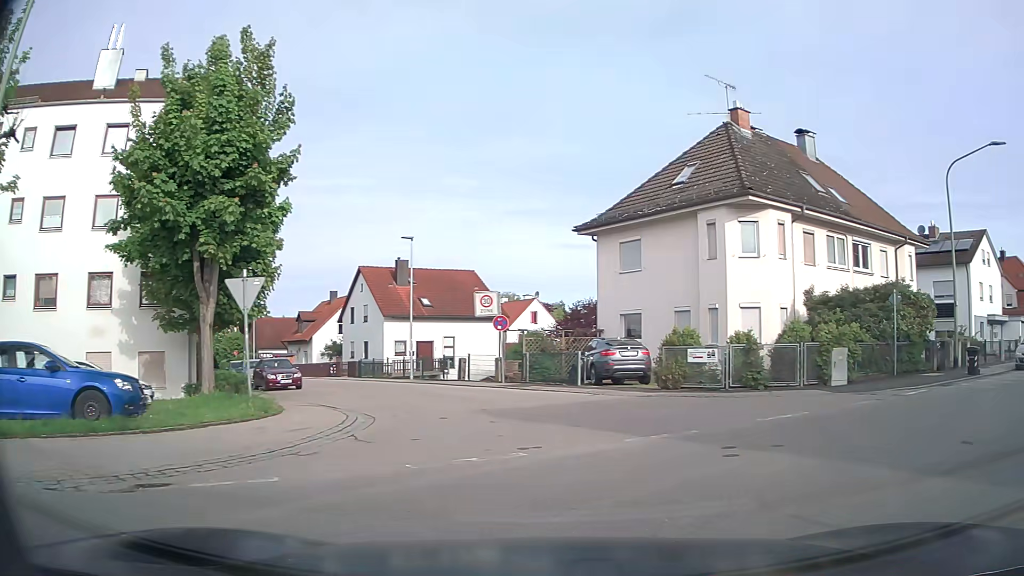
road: residential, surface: asphalt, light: Day
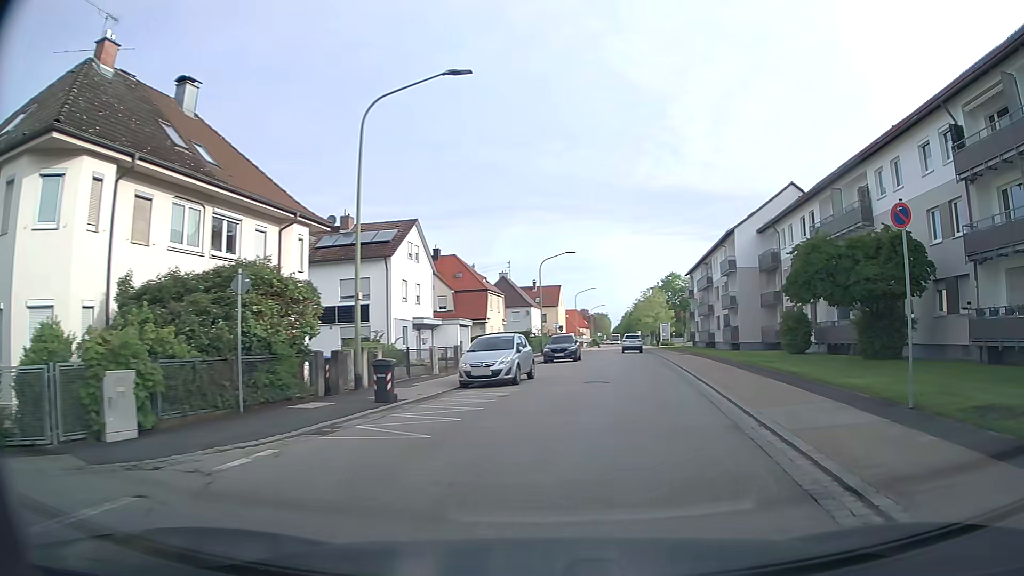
(+4.6, +7.9) m; +52°
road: tertiary
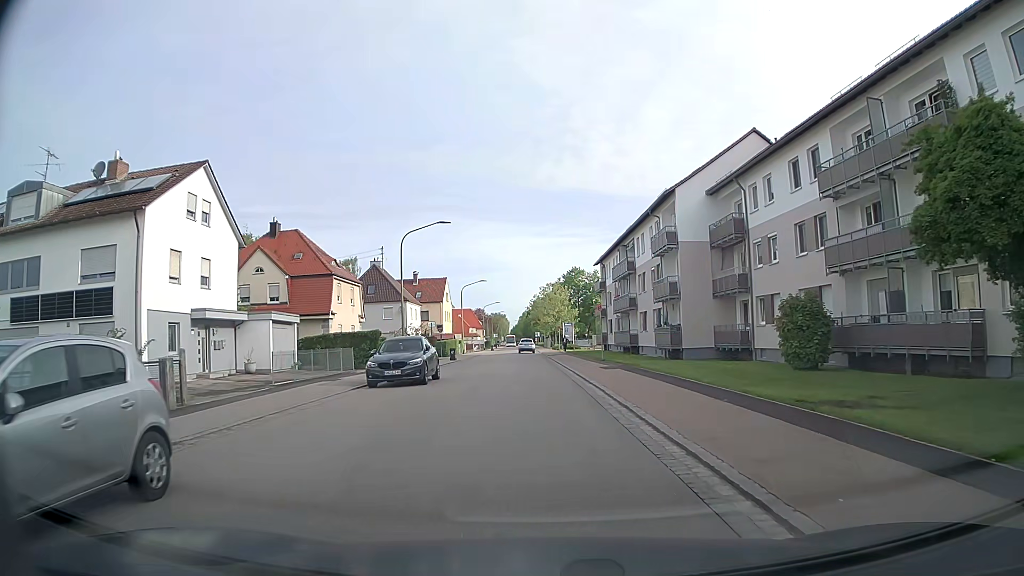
(+1.9, +16.5) m; +8°
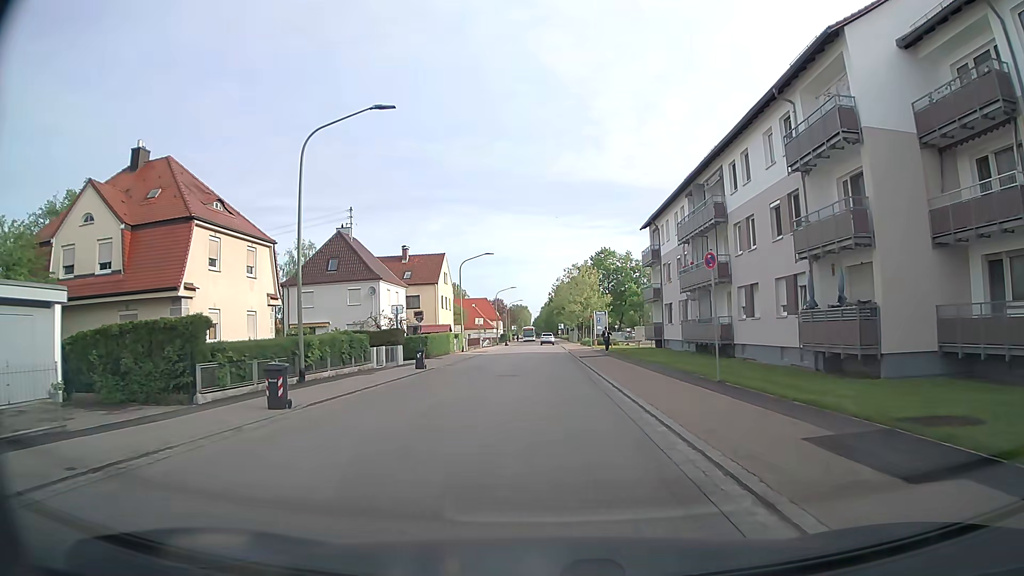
(-0.4, +21.5) m; -2°
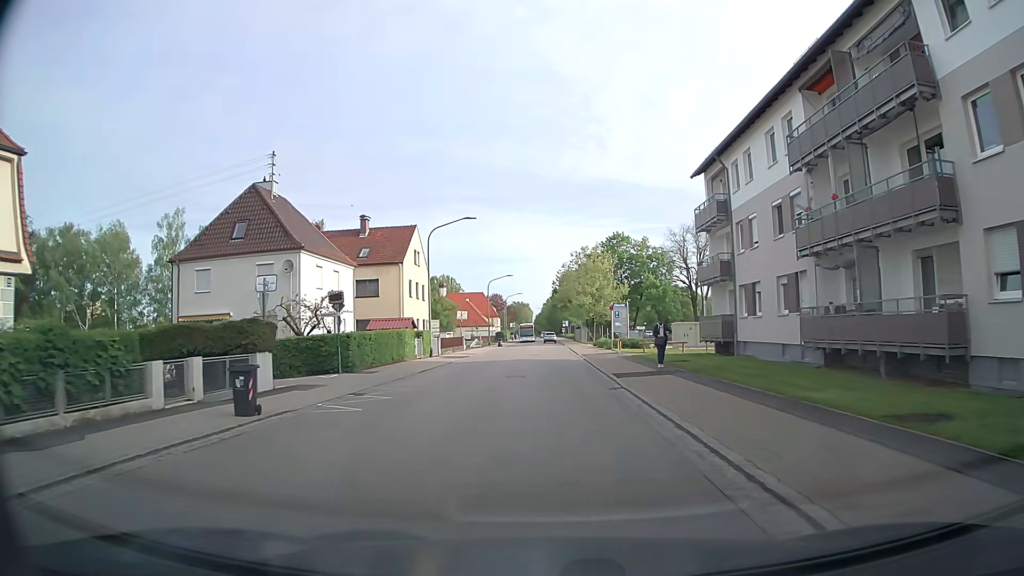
(-0.2, +18.4) m; -1°
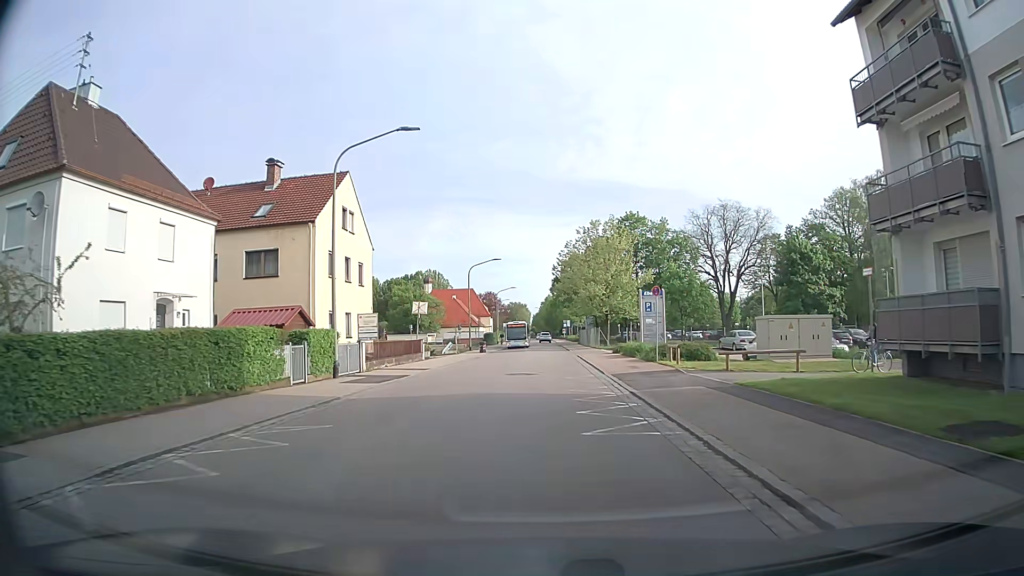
(+0.1, +19.8) m; +1°
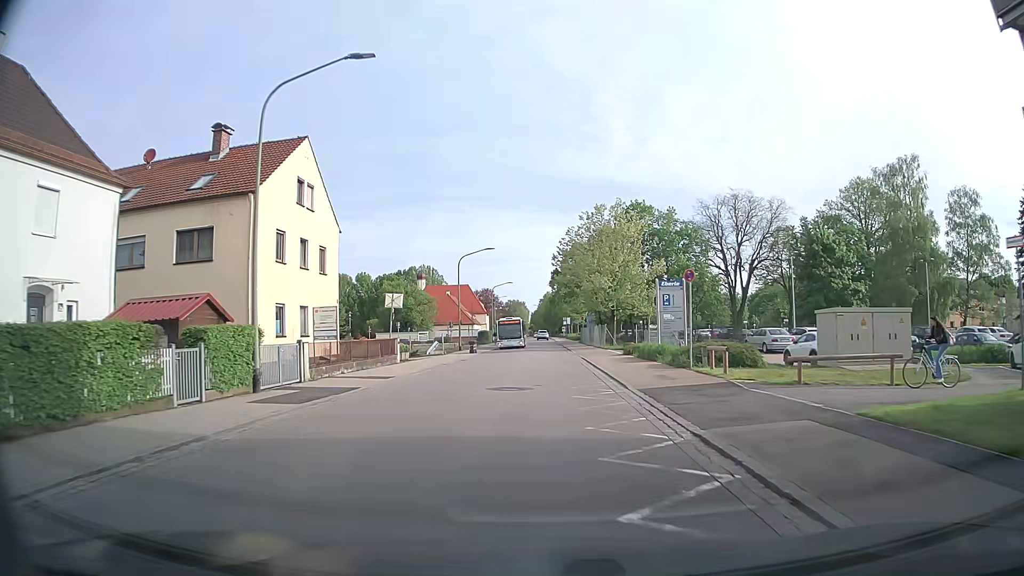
(0.0, +6.8) m; 0°
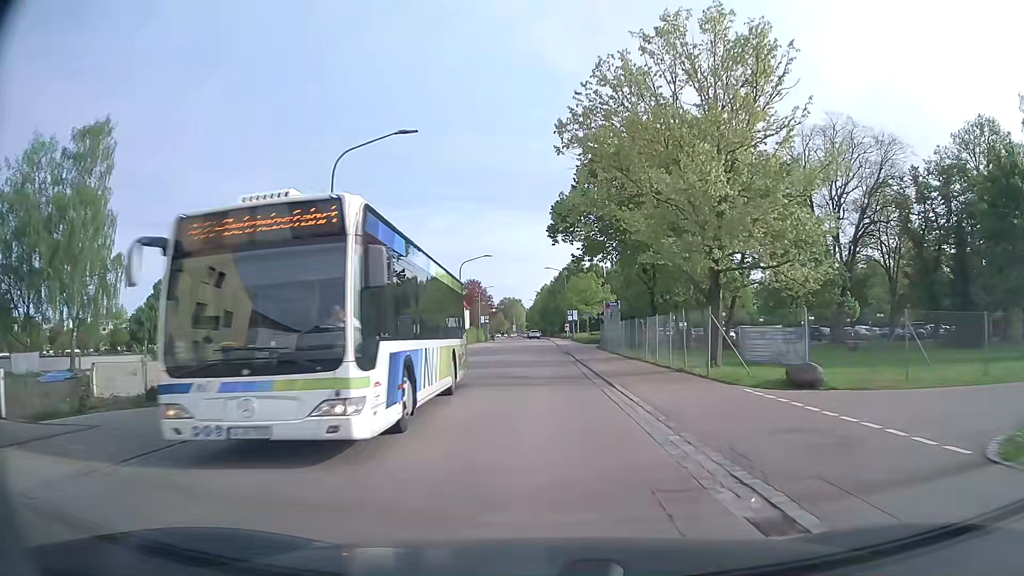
(+0.1, +34.3) m; 0°
(0, +10) (0, +20) (0, +30) (0, +40) (0, +50) (-1, +60) (-1, +70) (-1, +80) (-1, +90) (-1, +100) m
